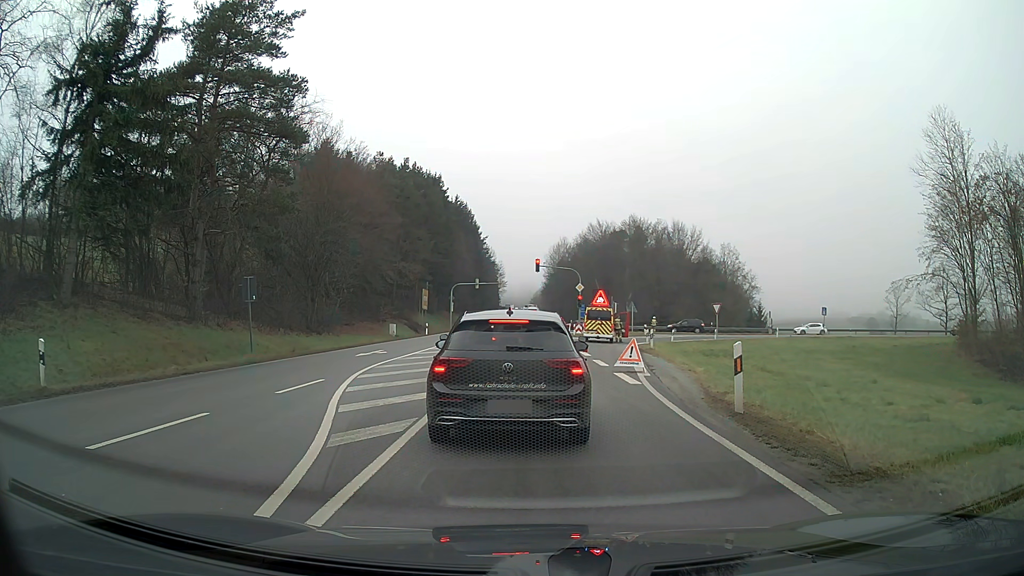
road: primary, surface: asphalt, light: Day
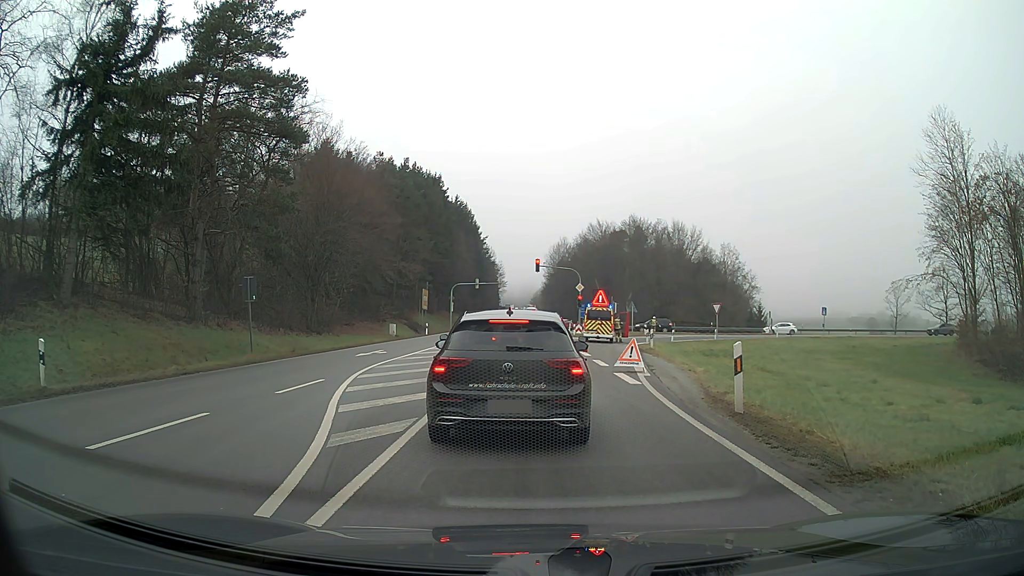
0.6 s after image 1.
(0.0, 0.0) m; 0°
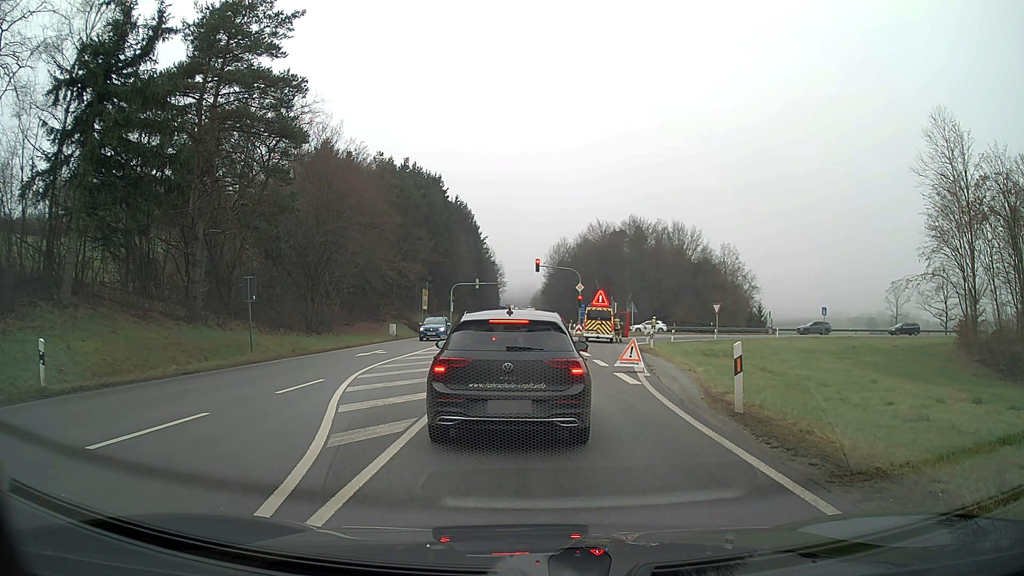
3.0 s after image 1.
(0.0, 0.0) m; 0°
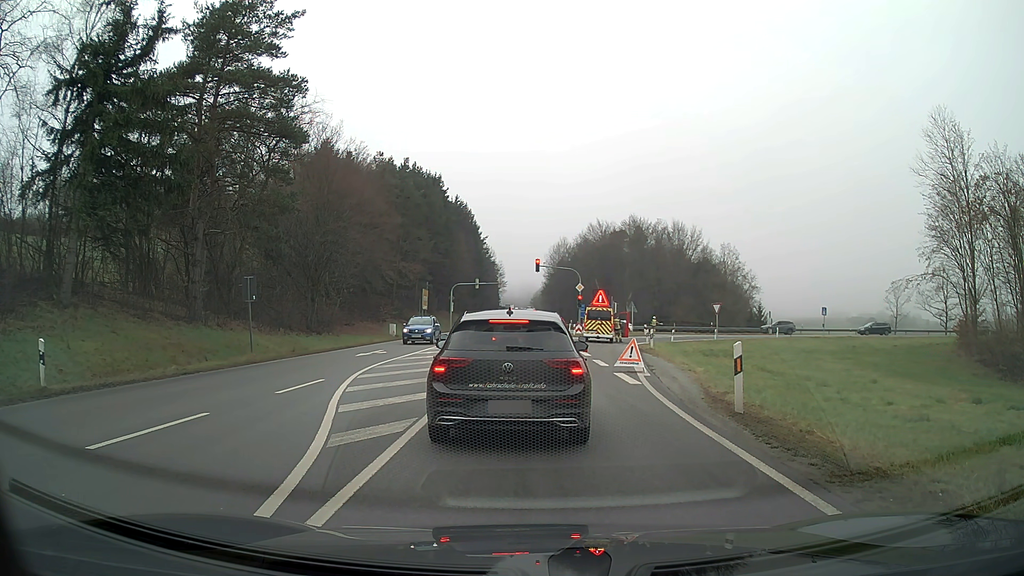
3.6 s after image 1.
(0.0, 0.0) m; 0°
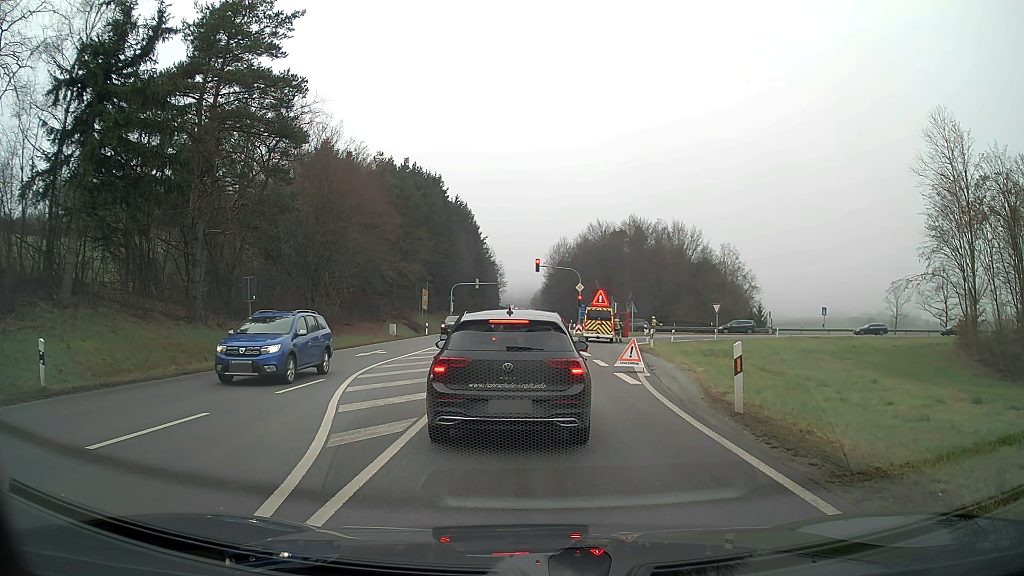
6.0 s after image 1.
(0.0, 0.0) m; 0°
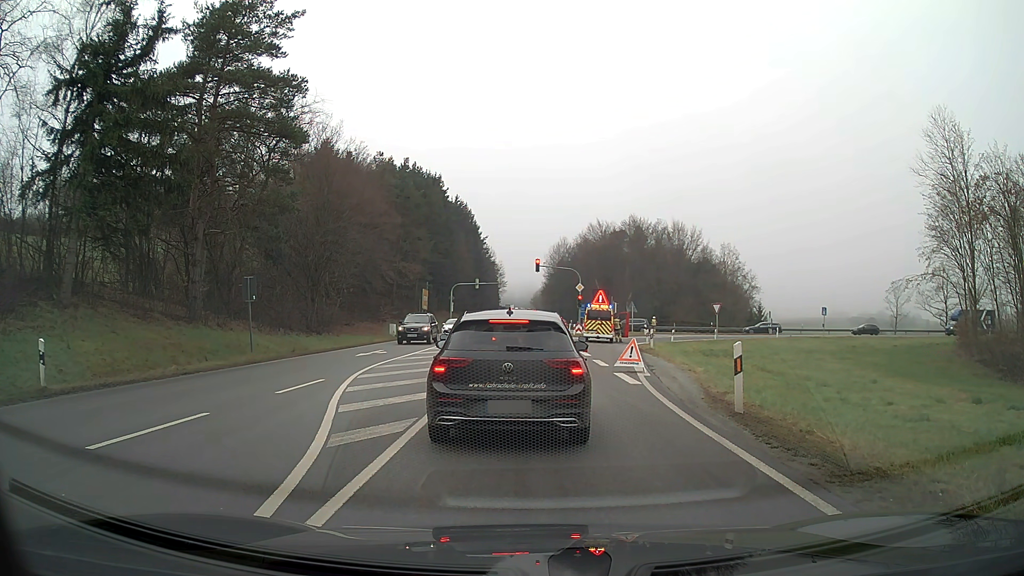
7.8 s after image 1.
(0.0, 0.0) m; 0°
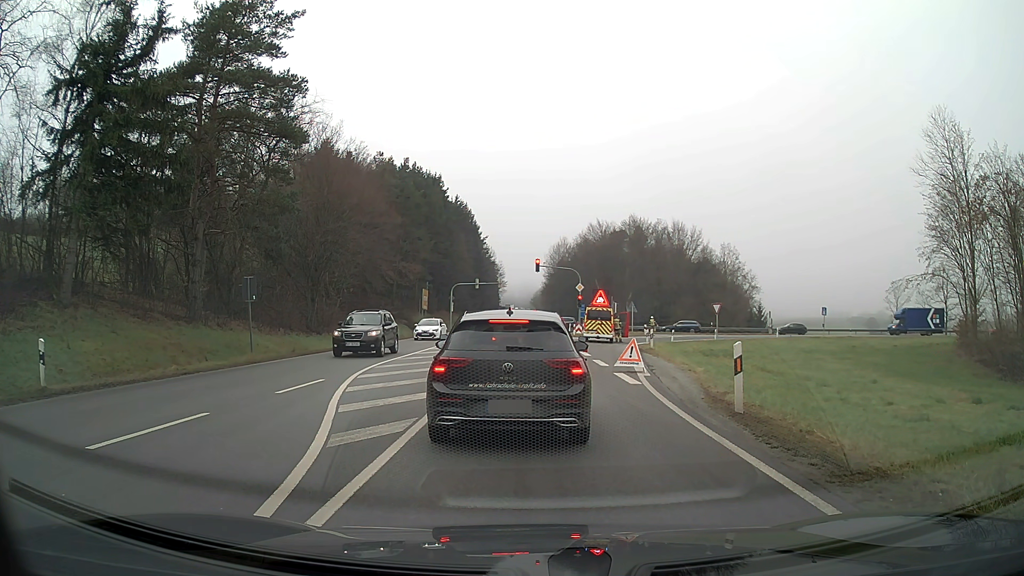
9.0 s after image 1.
(0.0, 0.0) m; 0°
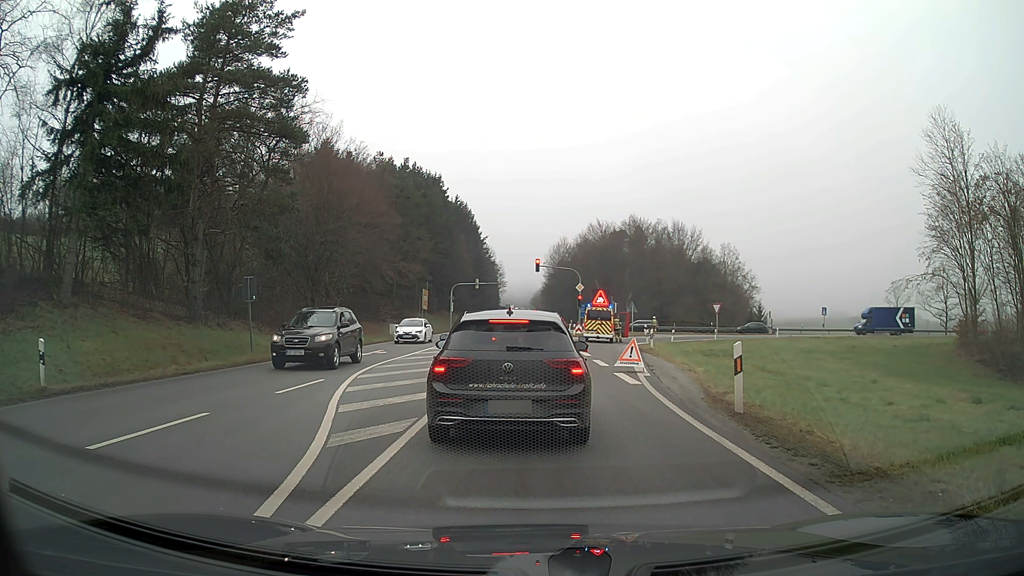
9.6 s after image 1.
(0.0, 0.0) m; 0°
